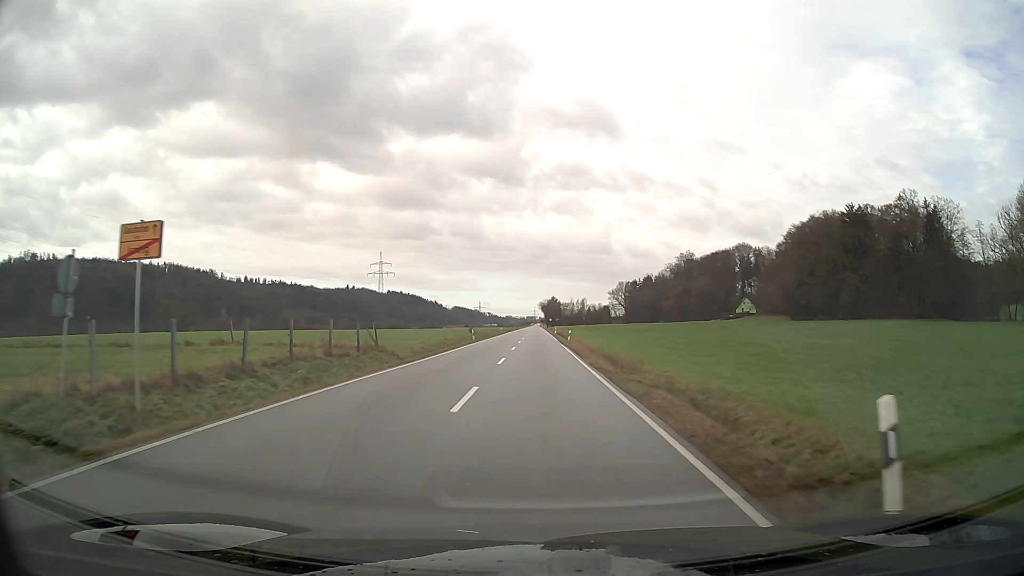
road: secondary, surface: asphalt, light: Day
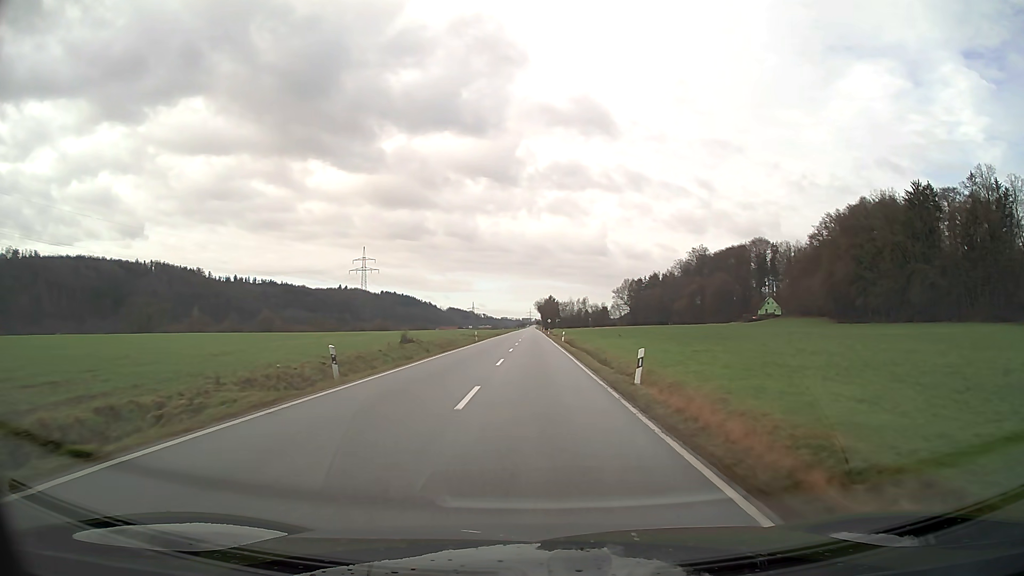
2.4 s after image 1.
(+0.1, +36.0) m; 0°
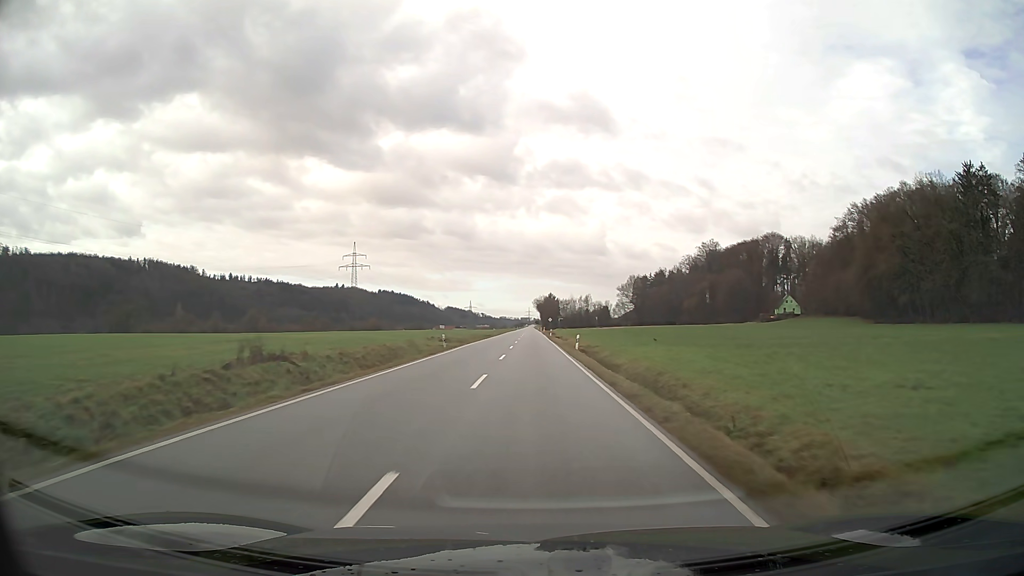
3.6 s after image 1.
(0.0, +20.8) m; 0°
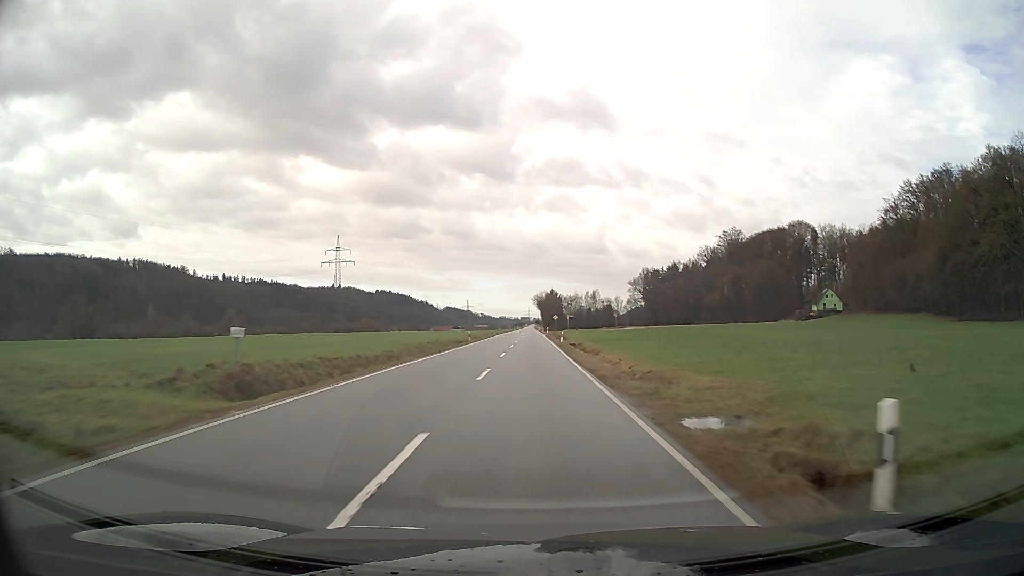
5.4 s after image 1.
(0.0, +34.4) m; 0°
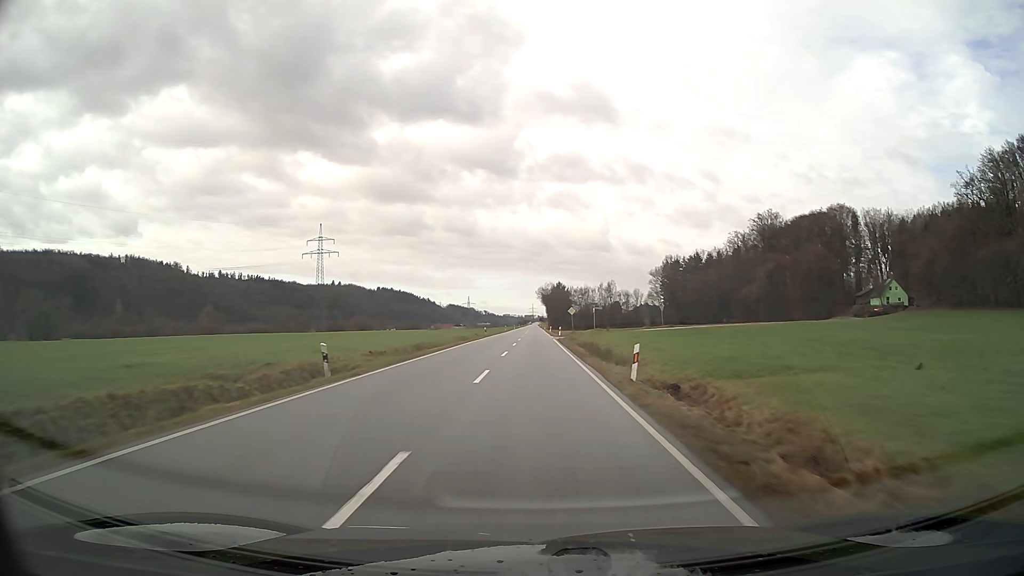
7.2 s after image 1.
(-0.1, +37.8) m; 0°
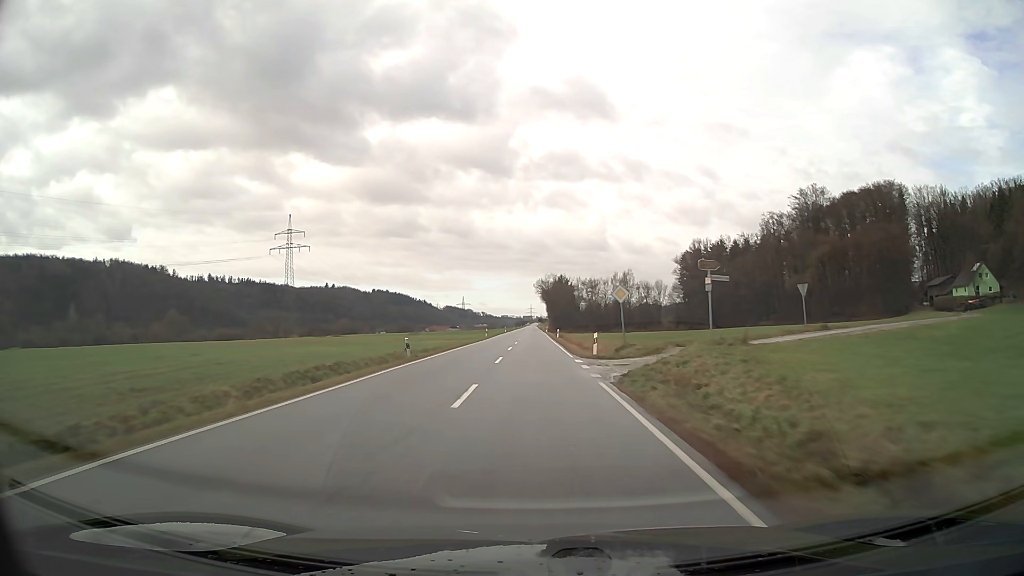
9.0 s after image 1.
(0.0, +40.7) m; 0°
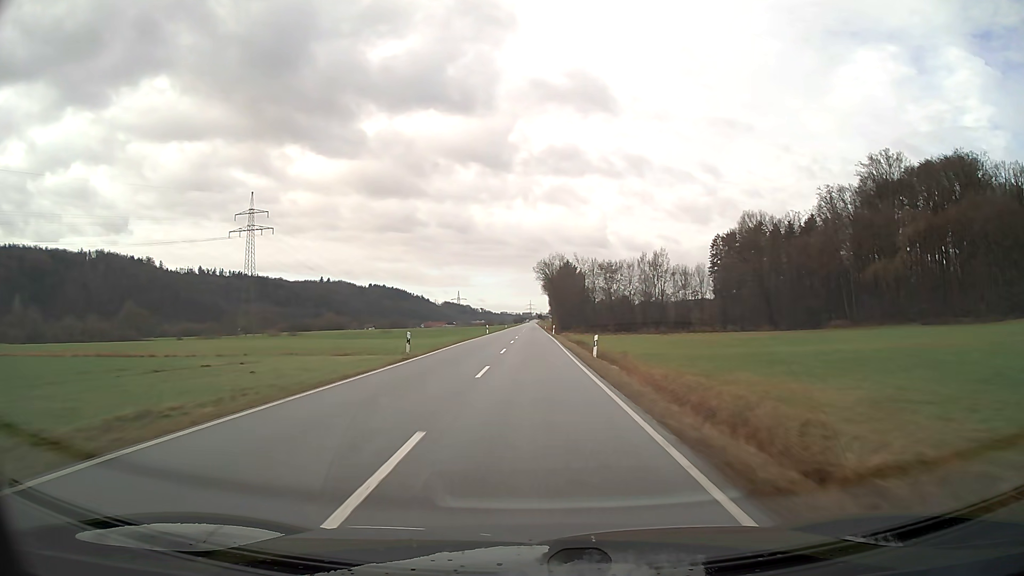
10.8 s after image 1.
(0.0, +42.9) m; 0°
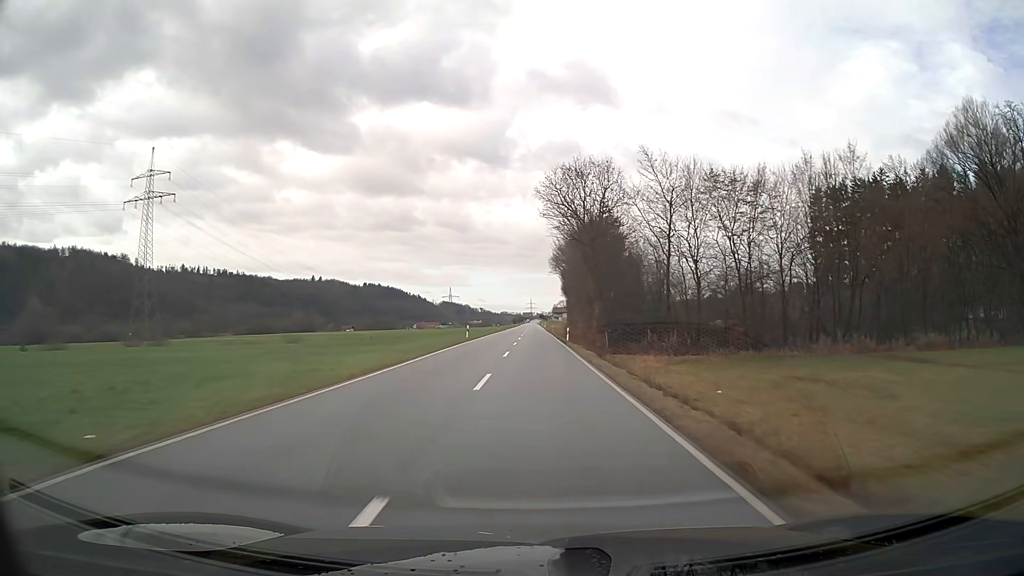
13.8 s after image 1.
(-0.2, +75.6) m; 0°
(0, +10) (0, +20) (0, +30) (0, +40) (0, +50) (0, +60) (0, +70) (0, +80) (0, +90) (0, +100) m
